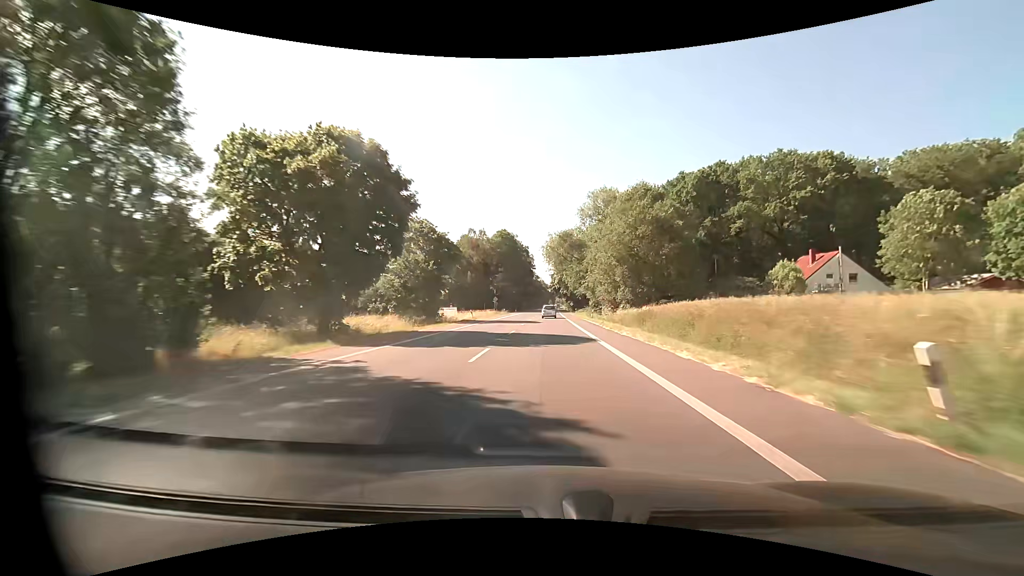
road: primary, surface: asphalt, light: Day
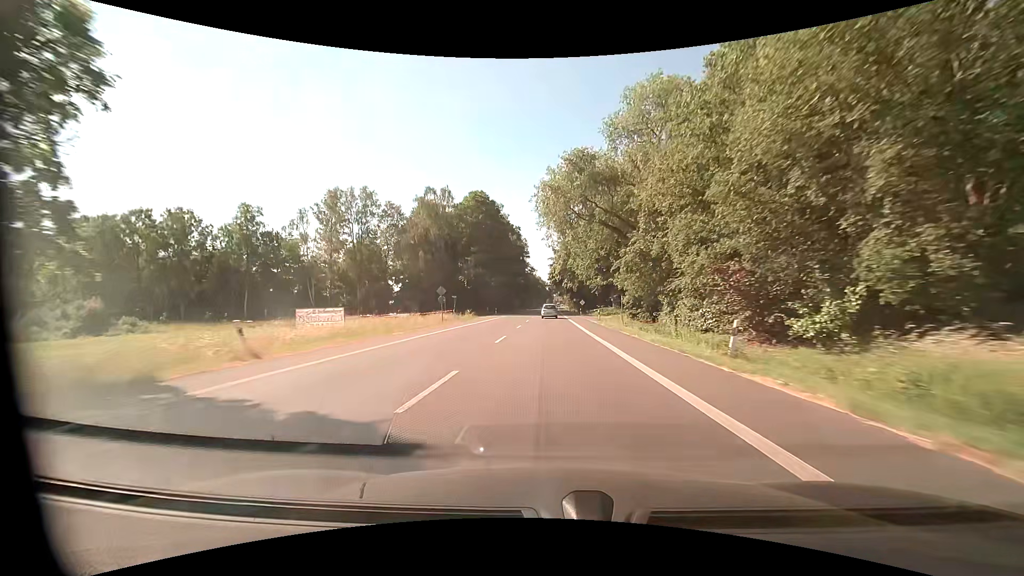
(+0.2, +42.2) m; 0°
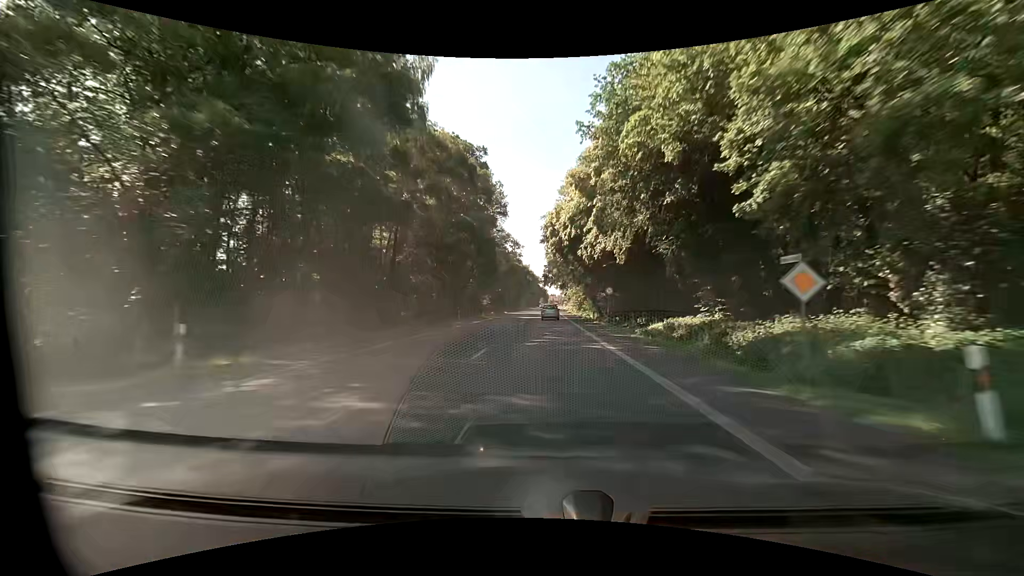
(+0.3, +66.7) m; 0°
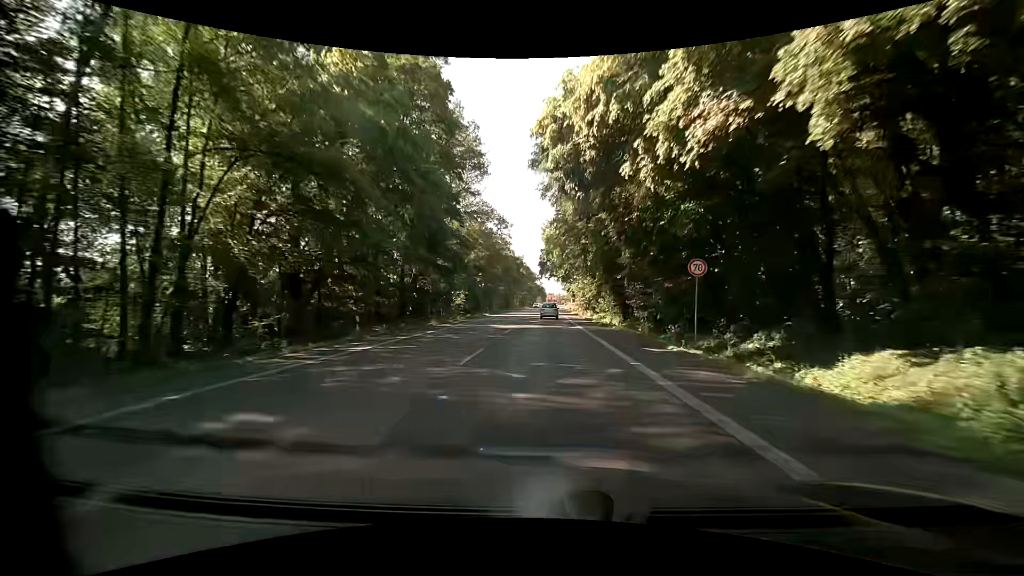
(+0.2, +25.0) m; 0°
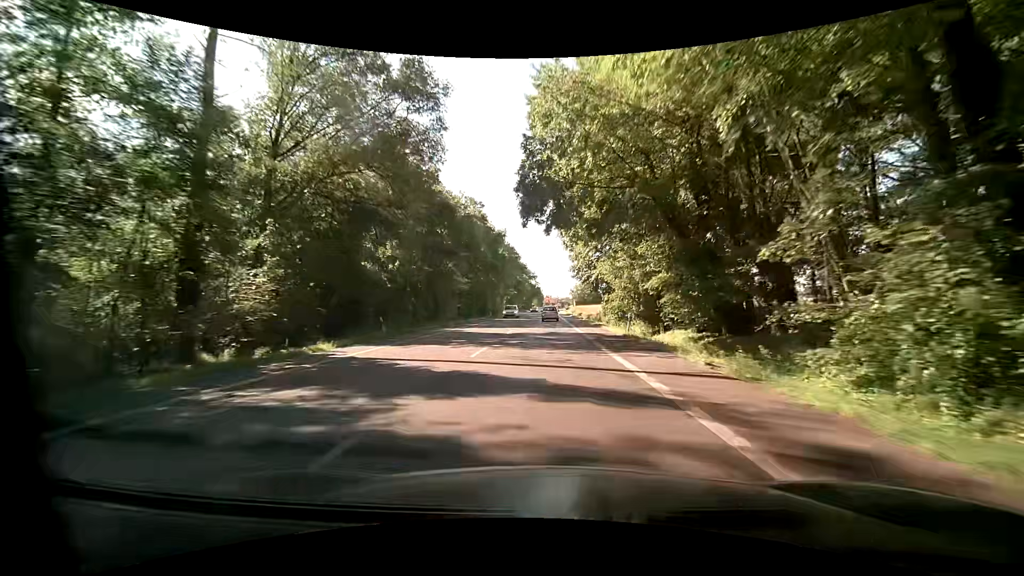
(+0.5, +45.8) m; 0°
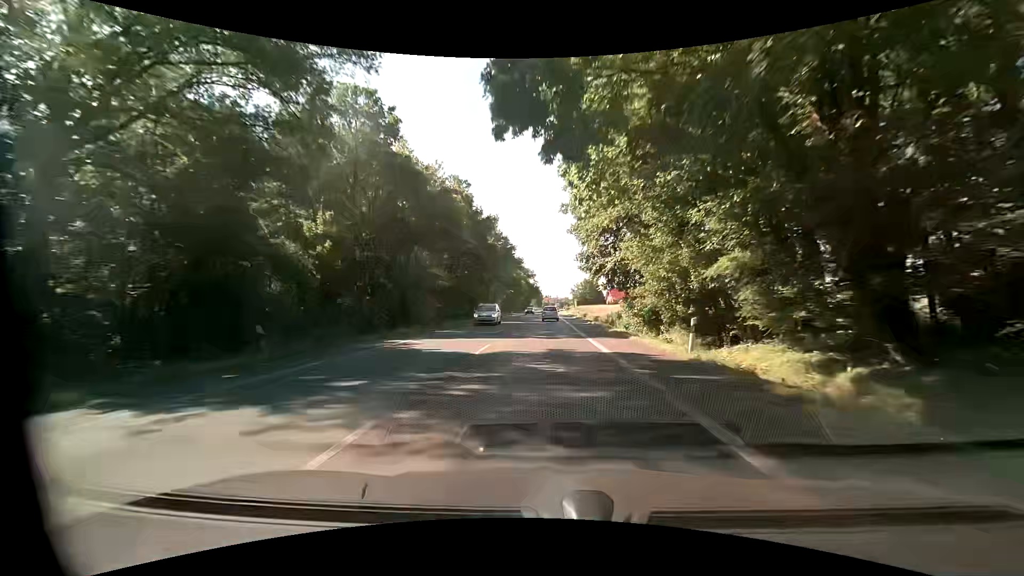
(+0.1, +11.4) m; +1°
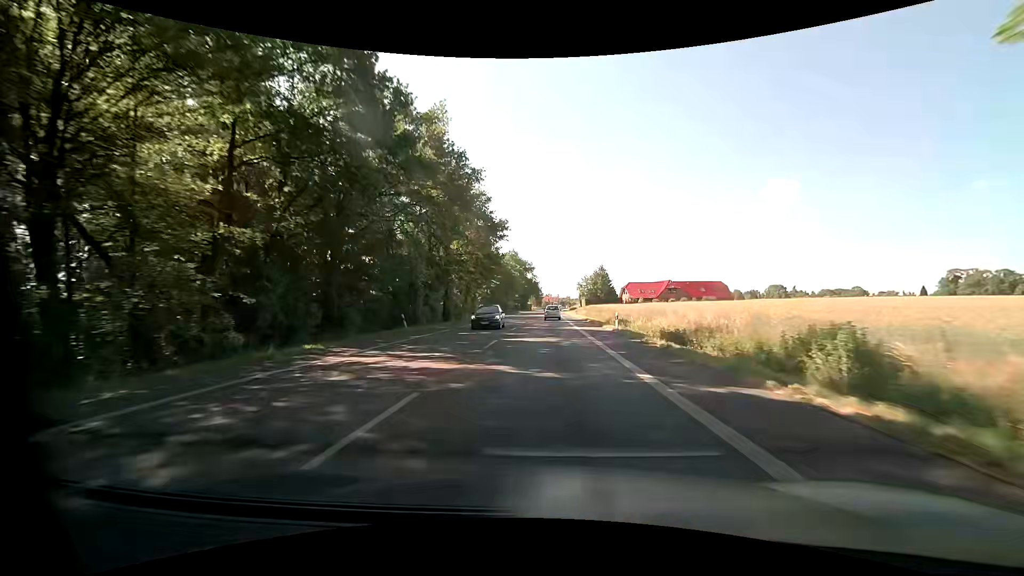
(0.0, +34.7) m; +1°
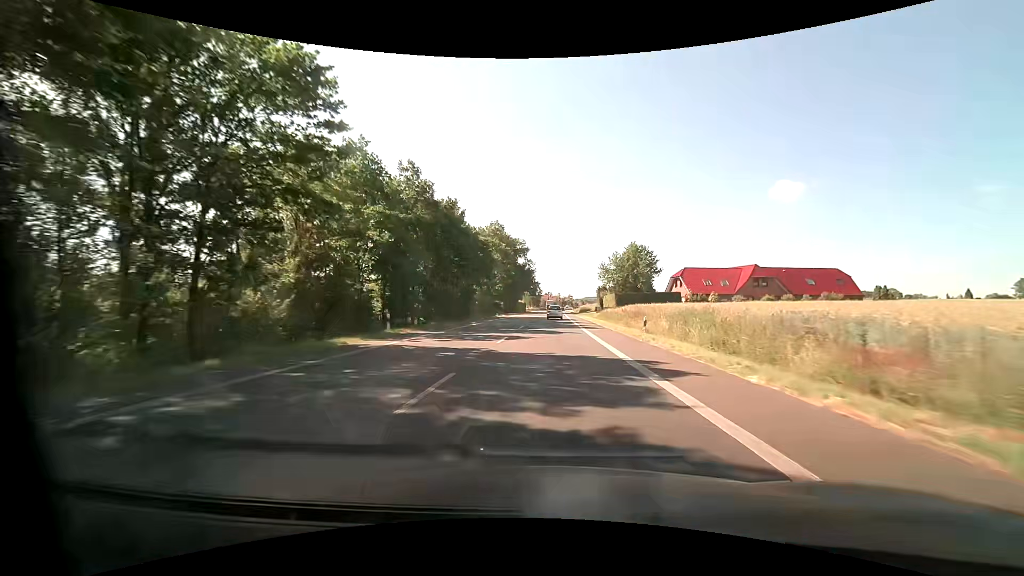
(-0.5, +58.5) m; 0°
(0, +10) (0, +20) (0, +30) (0, +40) (0, +50) (0, +60) (+1, +70) (+1, +80) (+1, +90) (+1, +100) m
